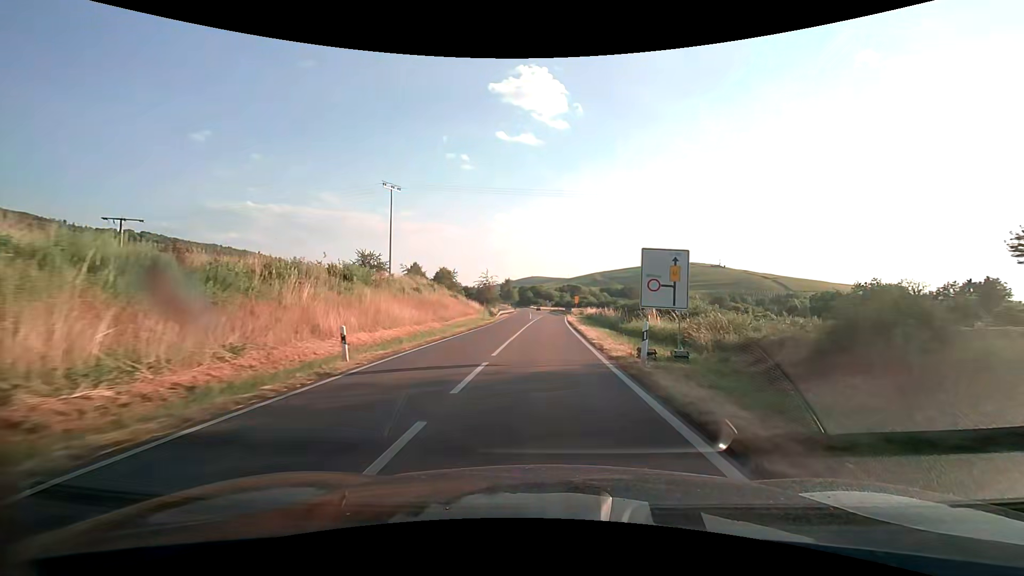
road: primary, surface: asphalt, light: Day
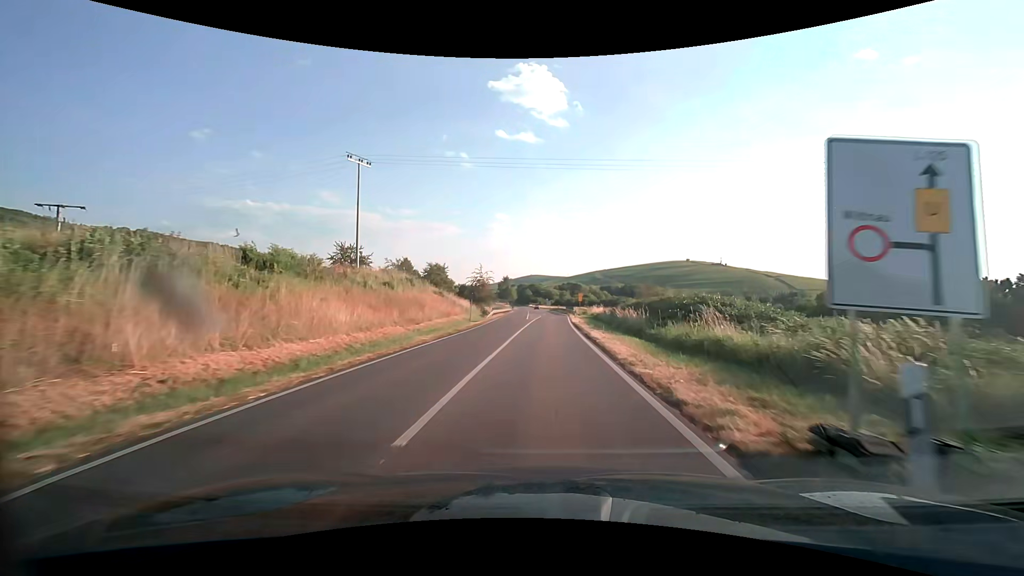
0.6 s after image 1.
(+0.1, +8.8) m; +1°
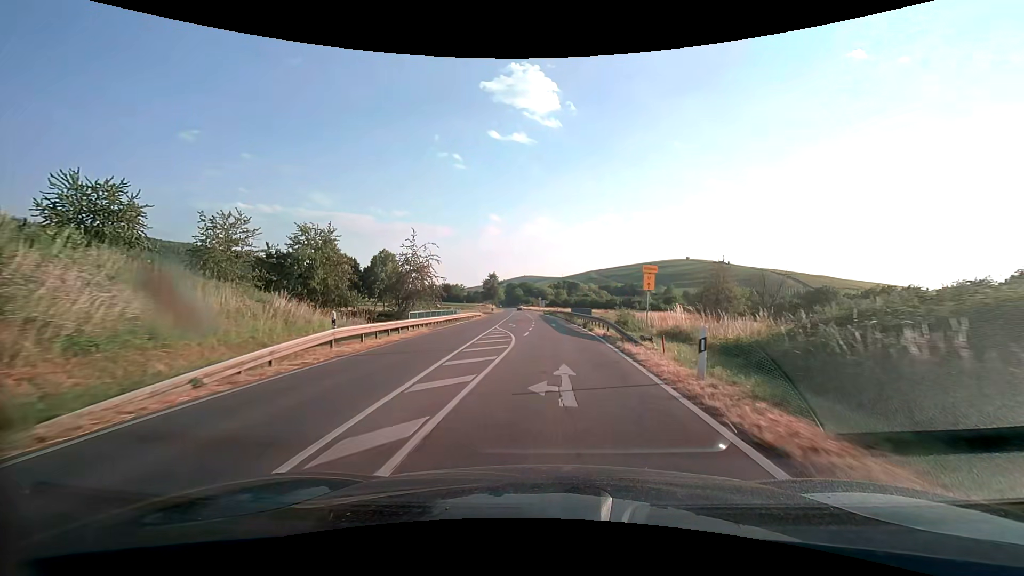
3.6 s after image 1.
(+0.4, +44.7) m; +1°
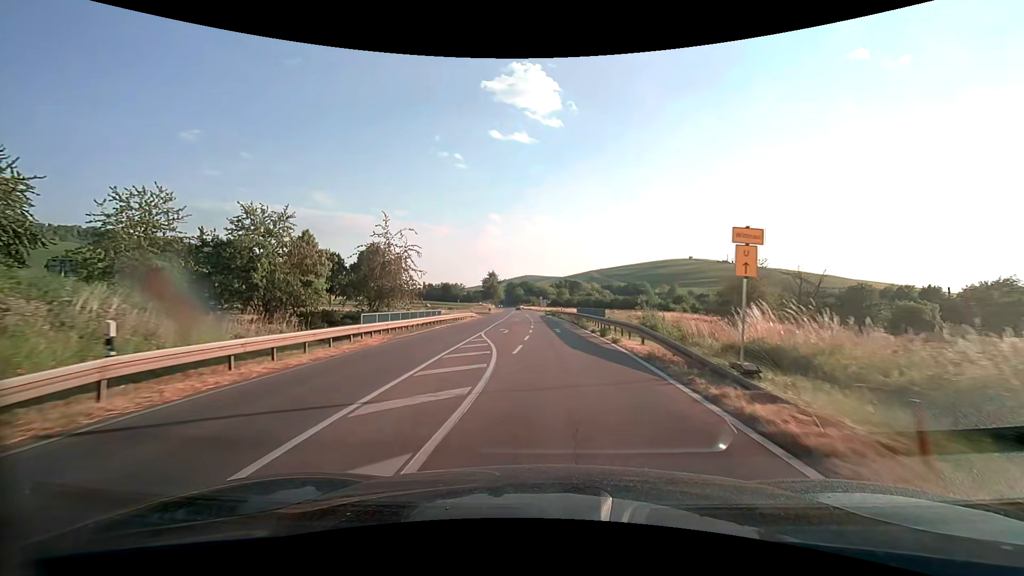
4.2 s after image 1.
(0.0, +8.7) m; 0°
(0, +10) (-1, +20) (-1, +30) (-2, +40) (-3, +50) (-3, +60) (-4, +70) (-4, +80) (-5, +90) (-12, +97) m
